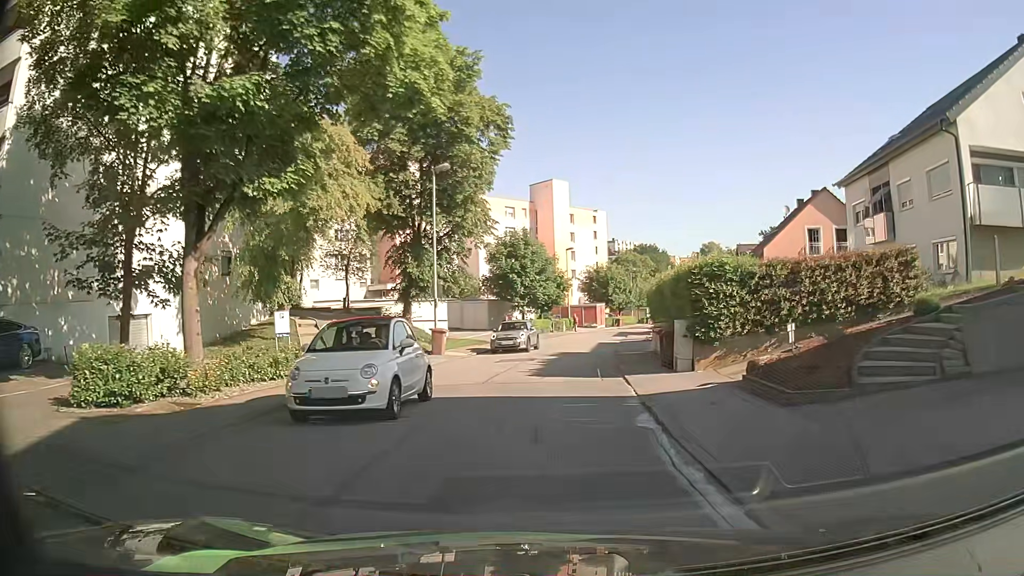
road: residential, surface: asphalt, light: Day
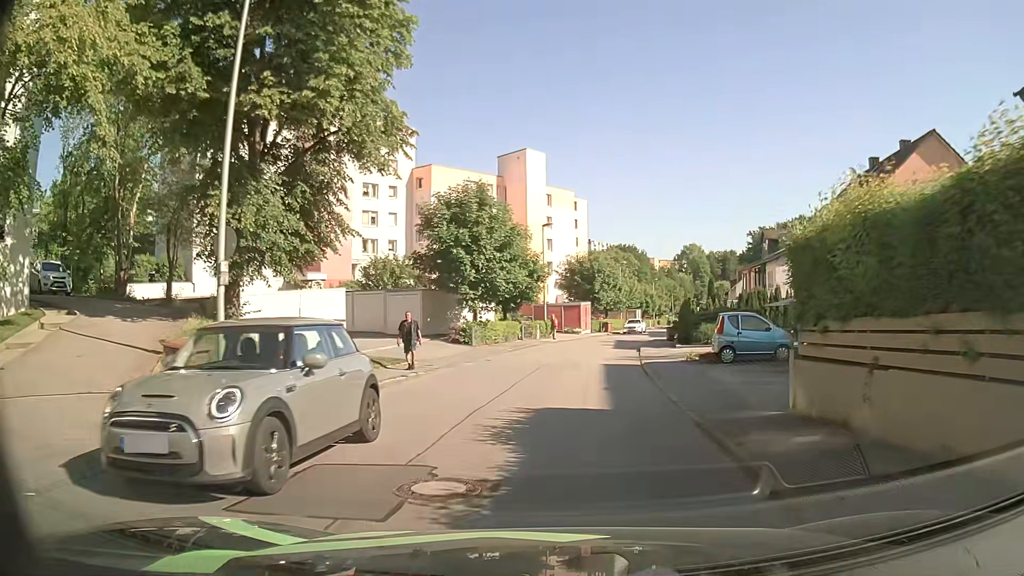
(+0.2, +18.3) m; +2°
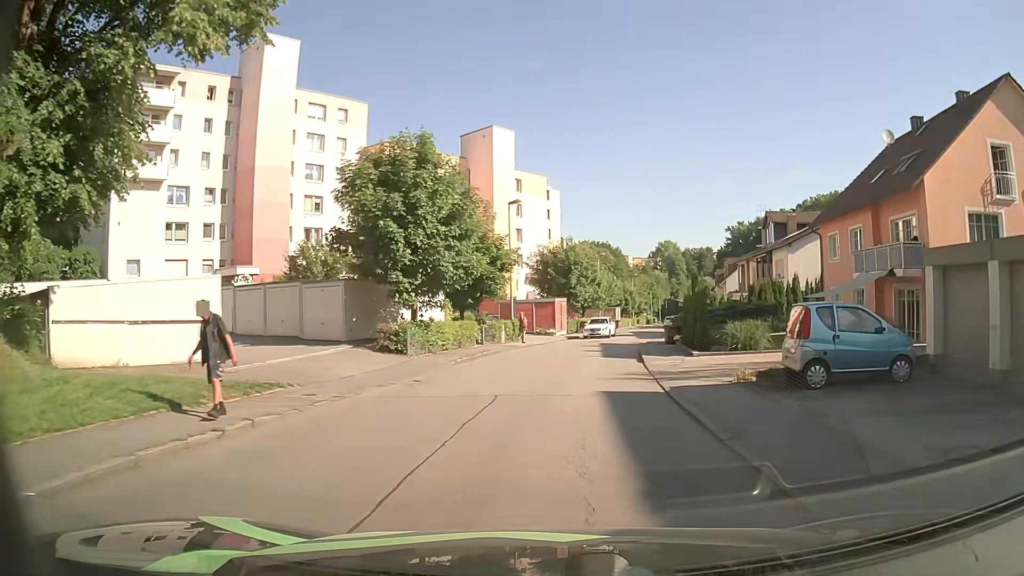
(+0.2, +8.9) m; +2°
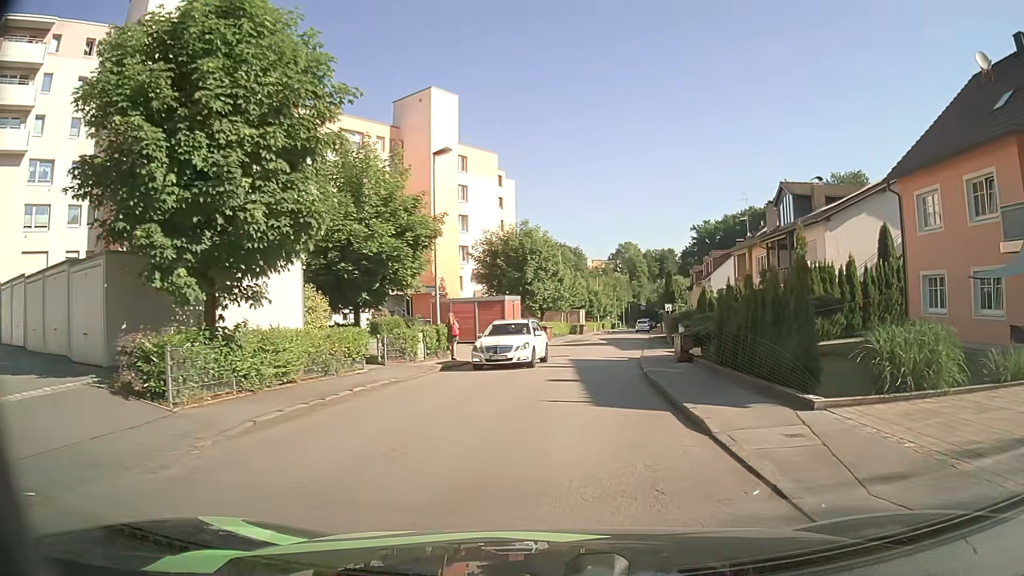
(+0.3, +12.9) m; +3°
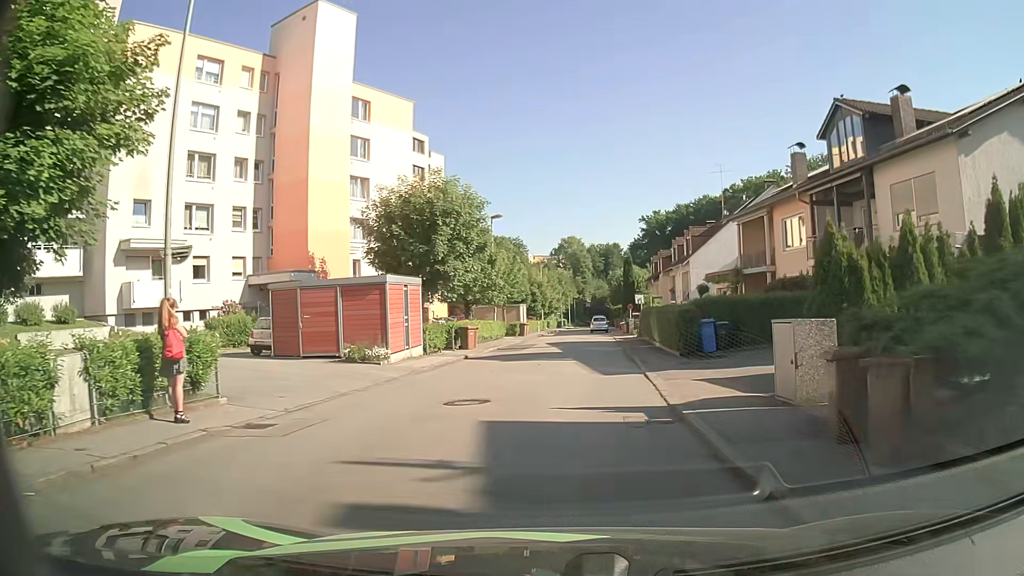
(+0.8, +16.1) m; +6°
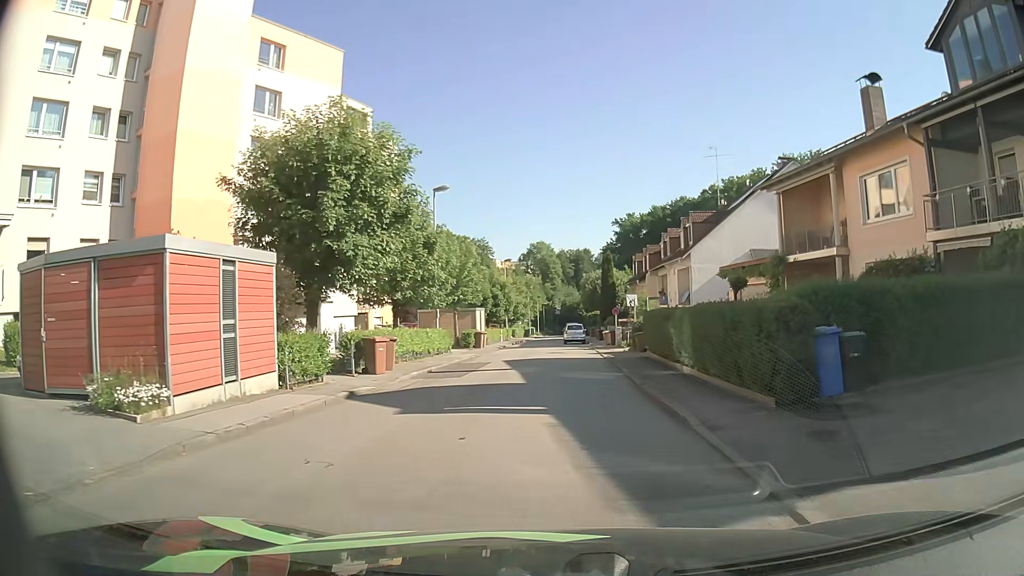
(+0.1, +11.6) m; +2°
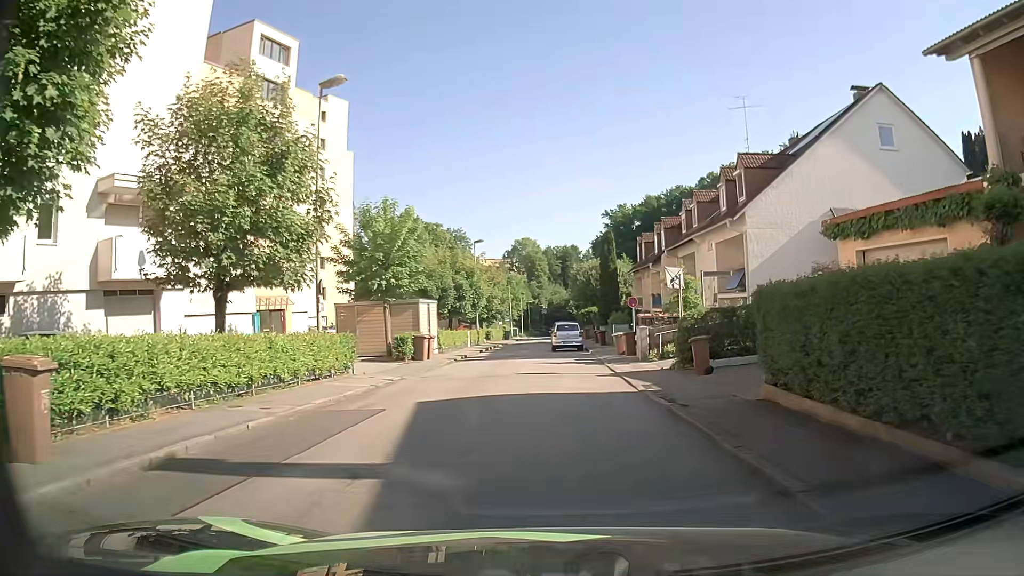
(+0.3, +15.3) m; 0°
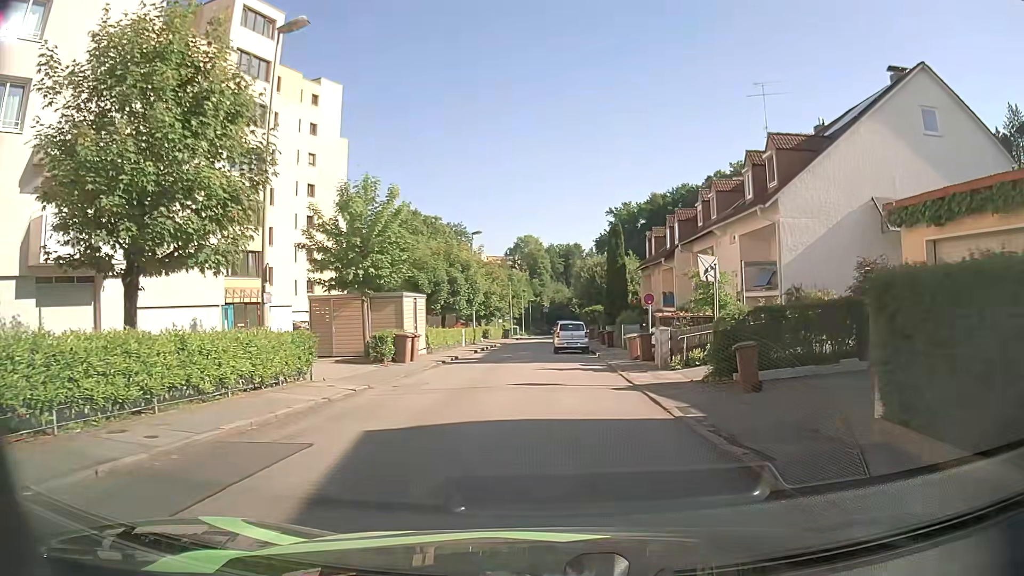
(0.0, +3.8) m; 0°
(0, +10) (-1, +20) (-1, +30) (-2, +40) (-1, +50) (-1, +60) (0, +70) (0, +80) (0, +90) (0, +100) m
